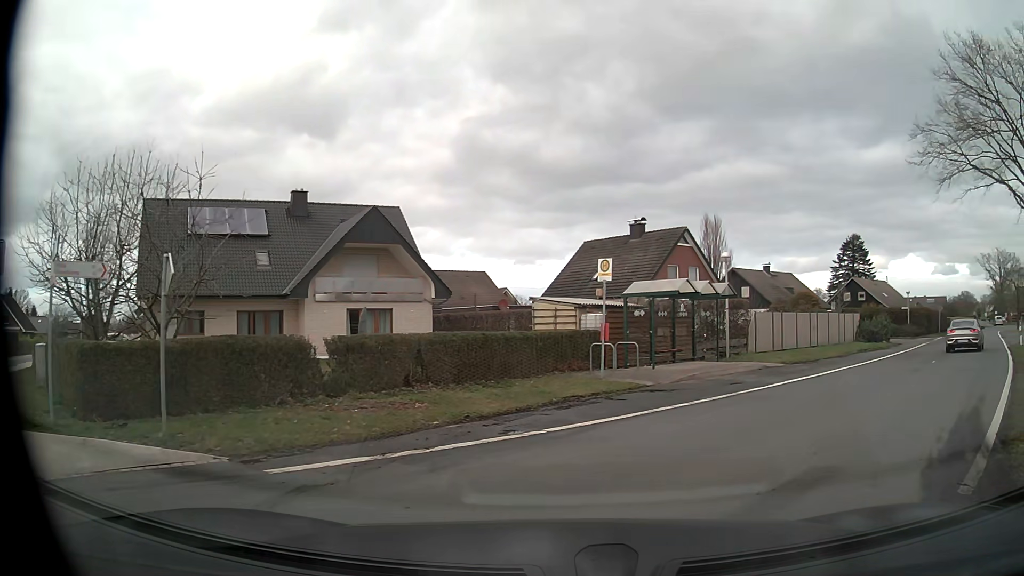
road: unclassified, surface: asphalt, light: Day
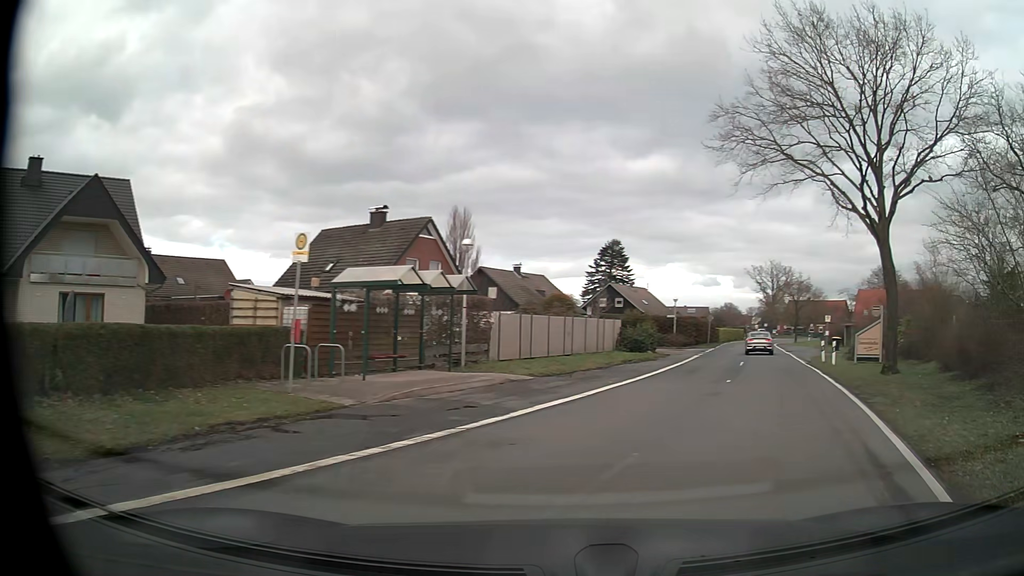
(+0.9, +4.9) m; +22°
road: tertiary
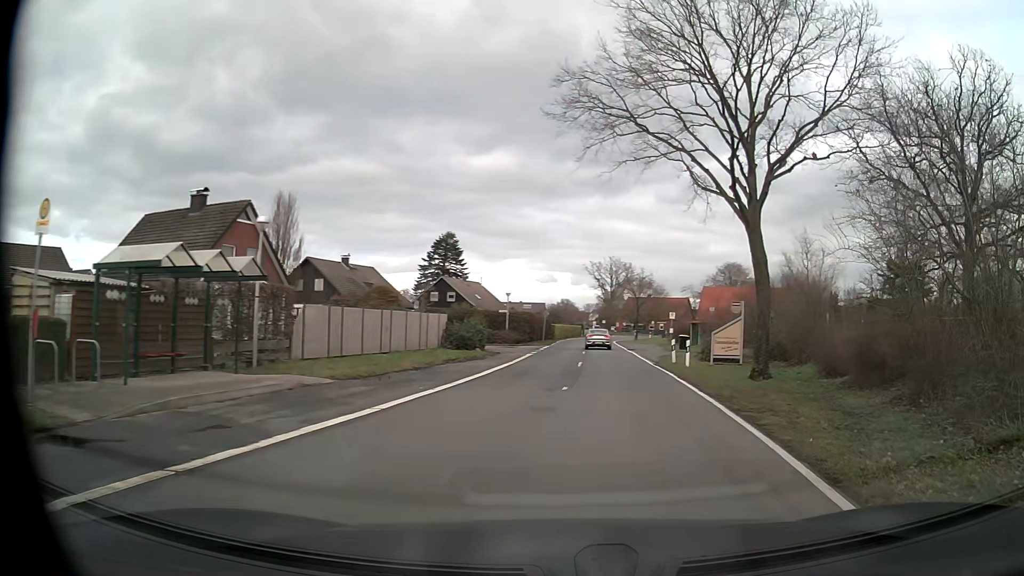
(+0.5, +3.6) m; +14°
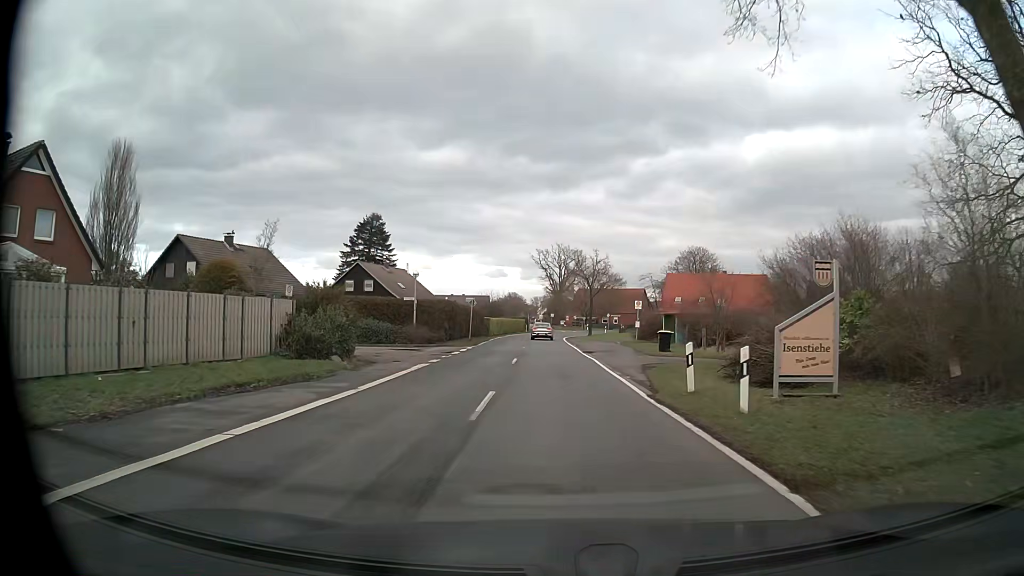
(+1.2, +15.7) m; +4°
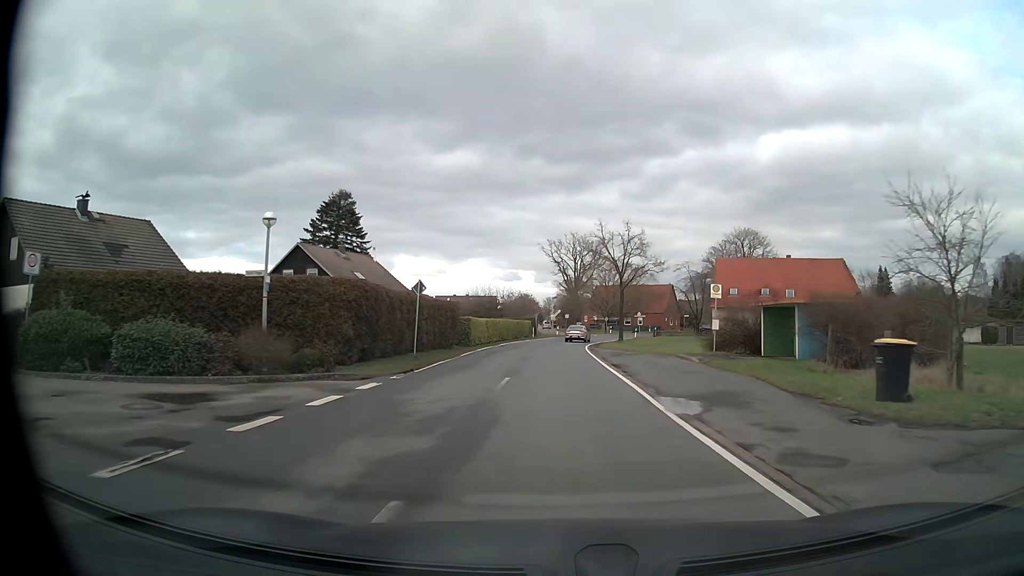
(-0.3, +22.4) m; -1°
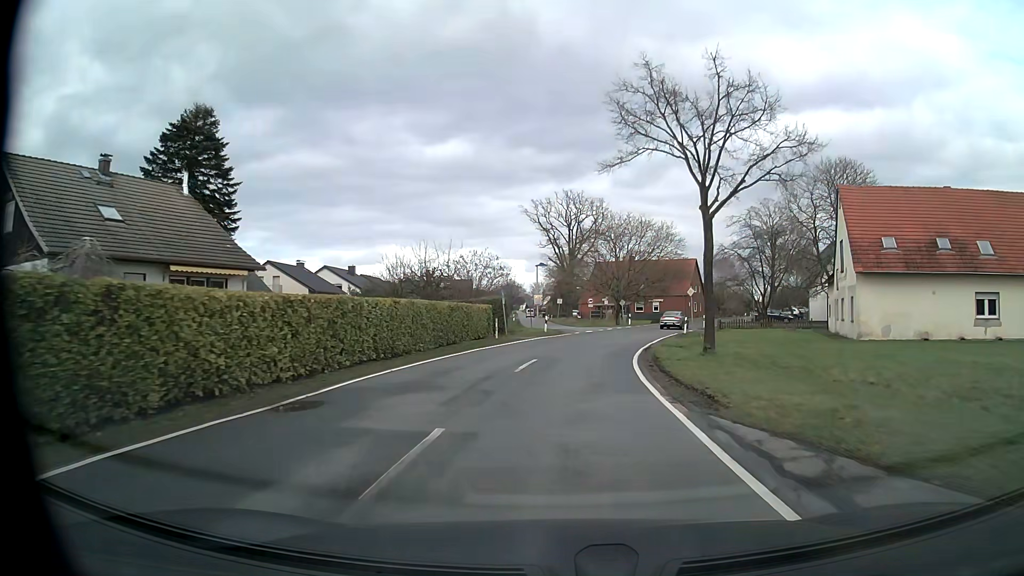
(+0.1, +34.1) m; +1°
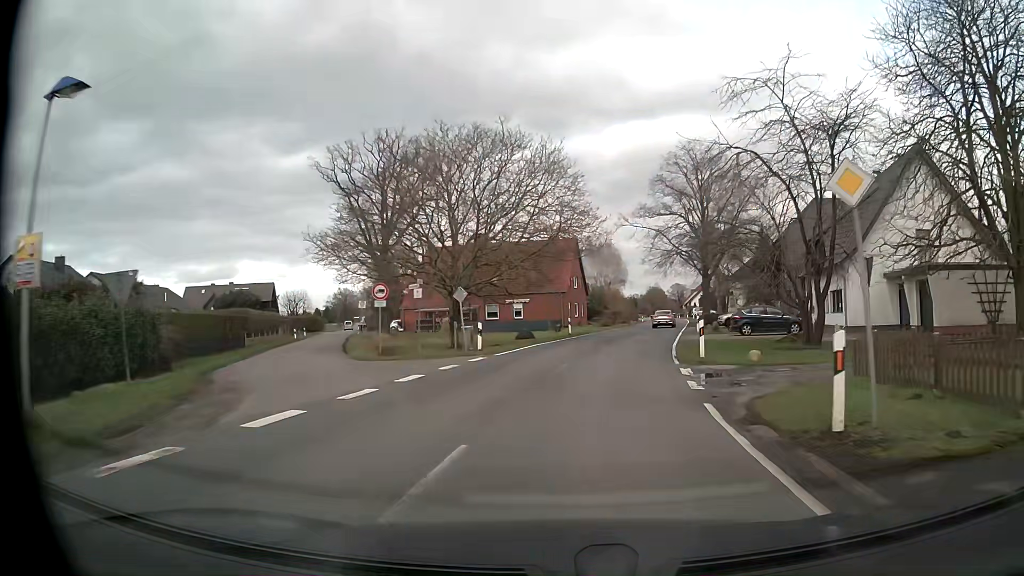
(+3.3, +36.7) m; +13°
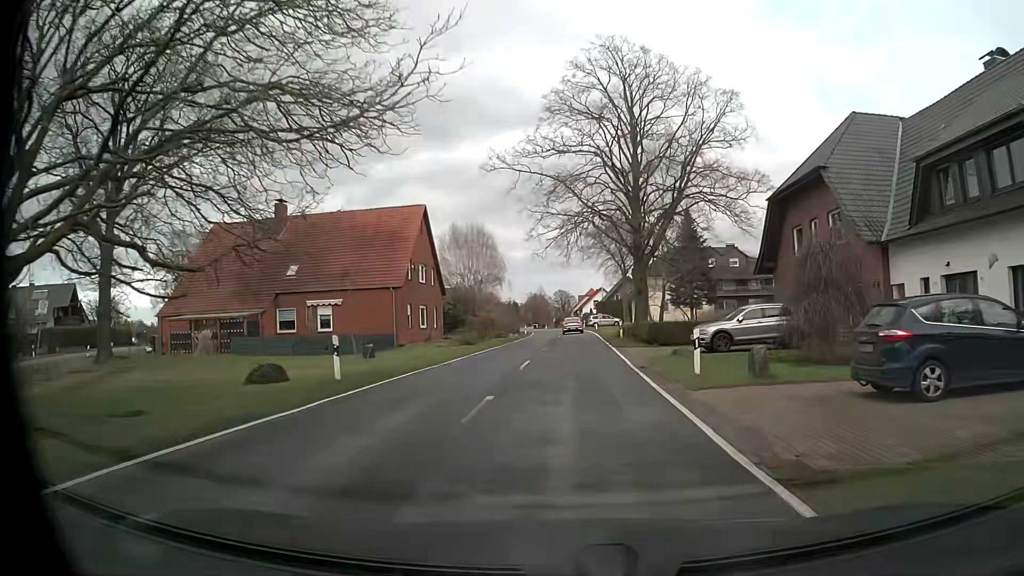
(+2.7, +27.3) m; +10°
(0, +10) (0, +20) (+1, +30) (+1, +40) (+1, +50) (+1, +60) (+1, +70) (+1, +80) (0, +90) (-1, +100) m
